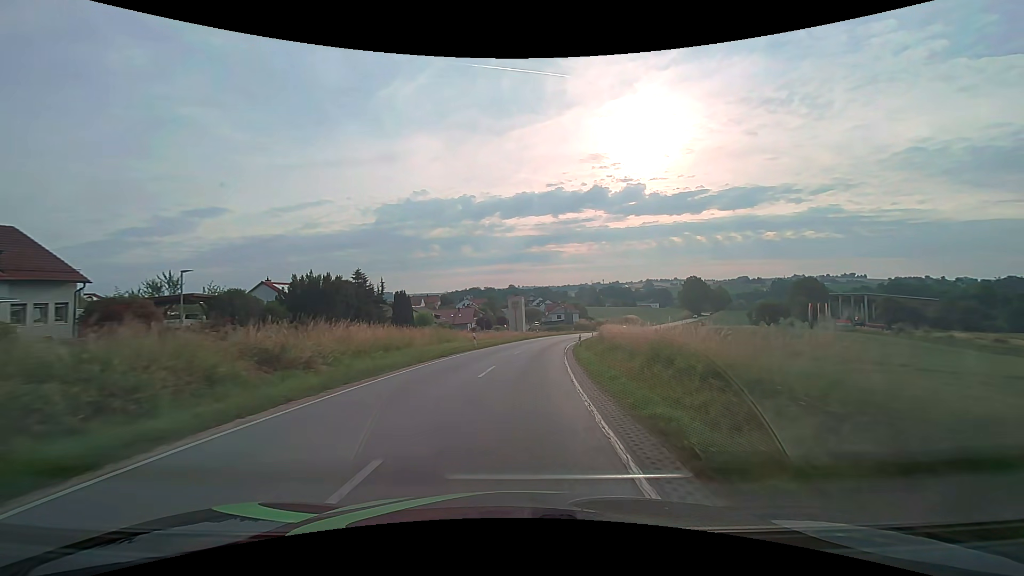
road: secondary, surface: asphalt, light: Day
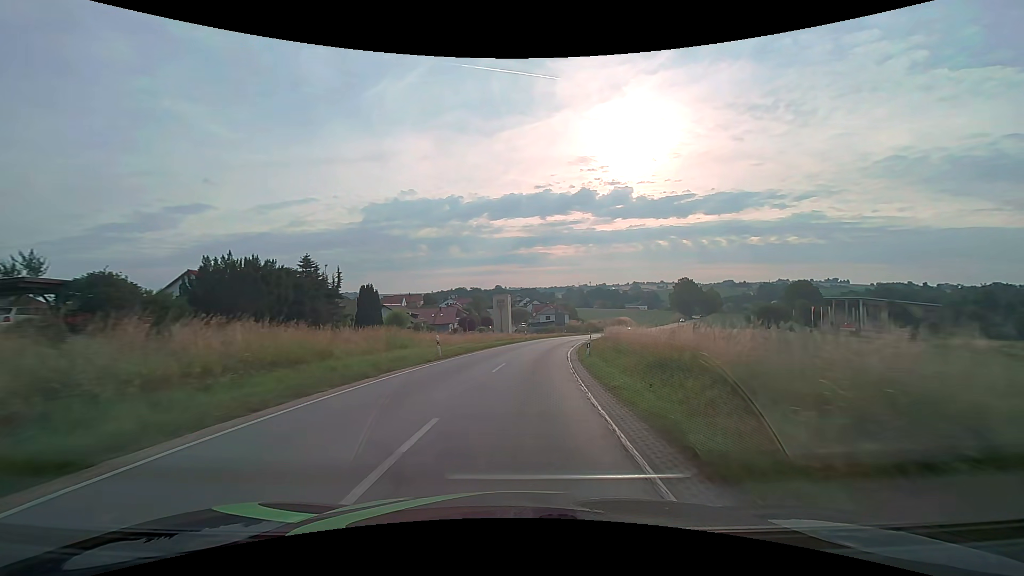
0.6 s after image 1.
(+0.1, +10.4) m; +1°
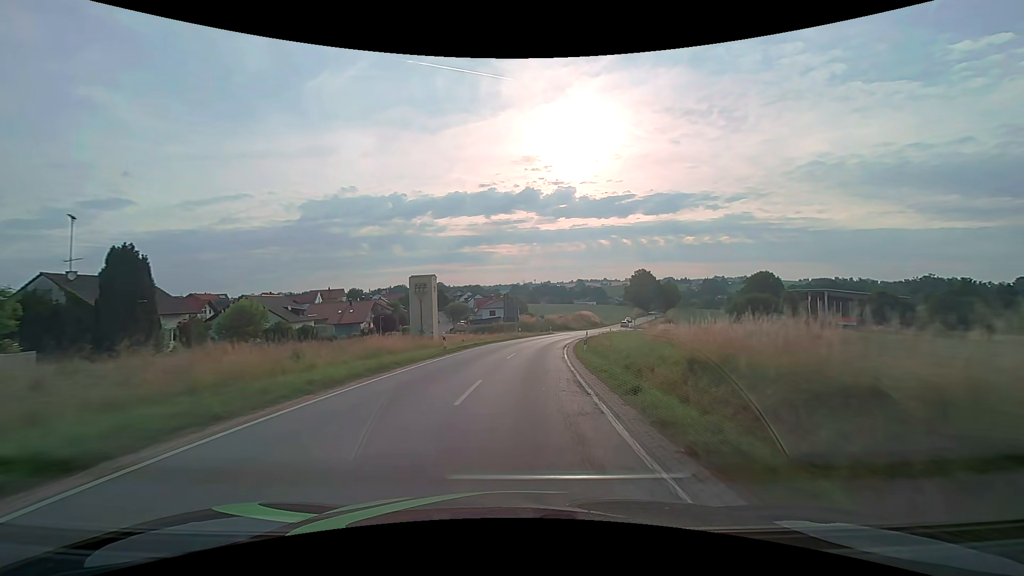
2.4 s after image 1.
(+2.0, +31.9) m; +7°
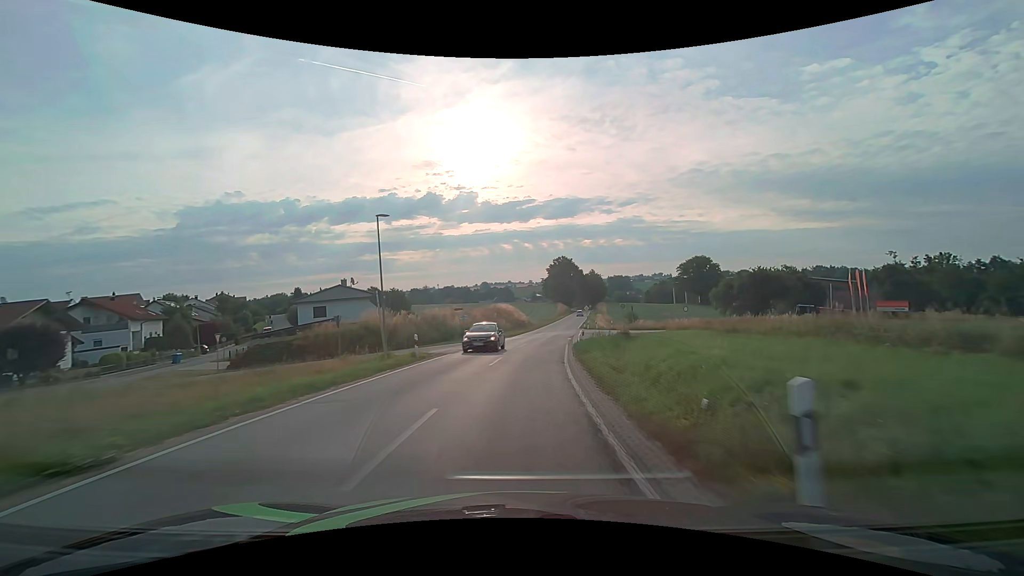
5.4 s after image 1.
(+5.0, +53.3) m; +11°
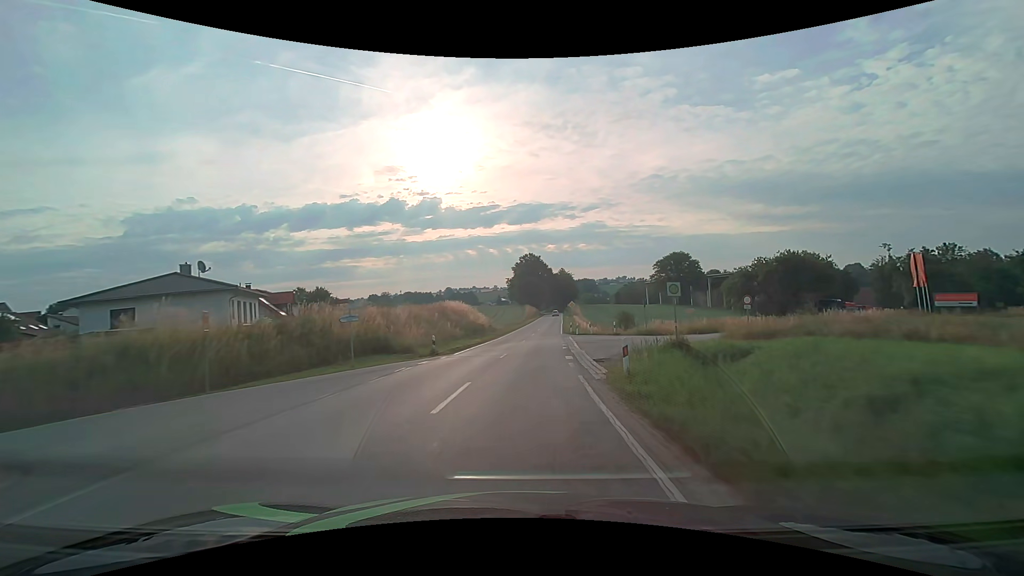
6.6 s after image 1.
(+0.8, +21.4) m; +4°
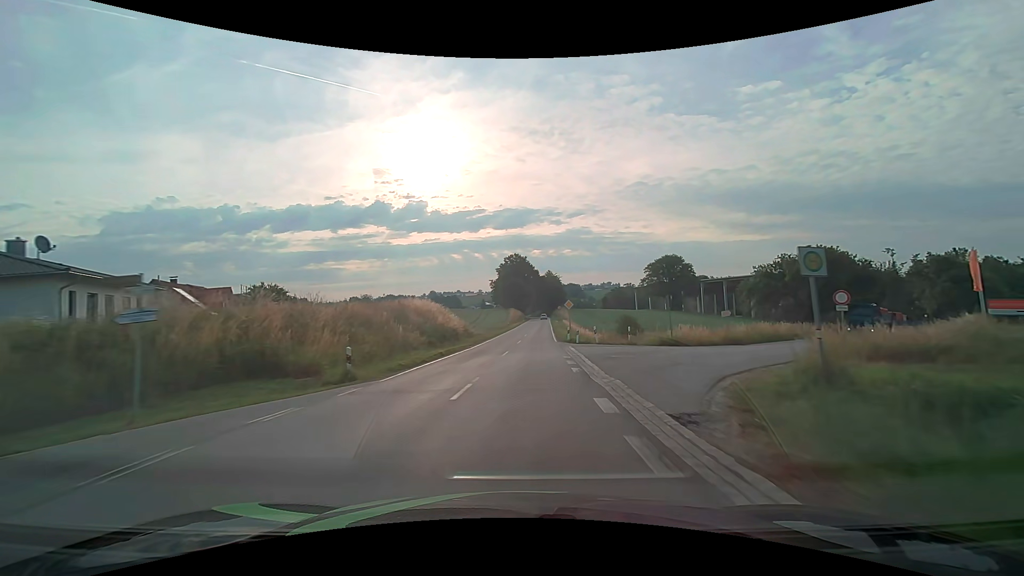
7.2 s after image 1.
(+0.2, +10.7) m; +2°
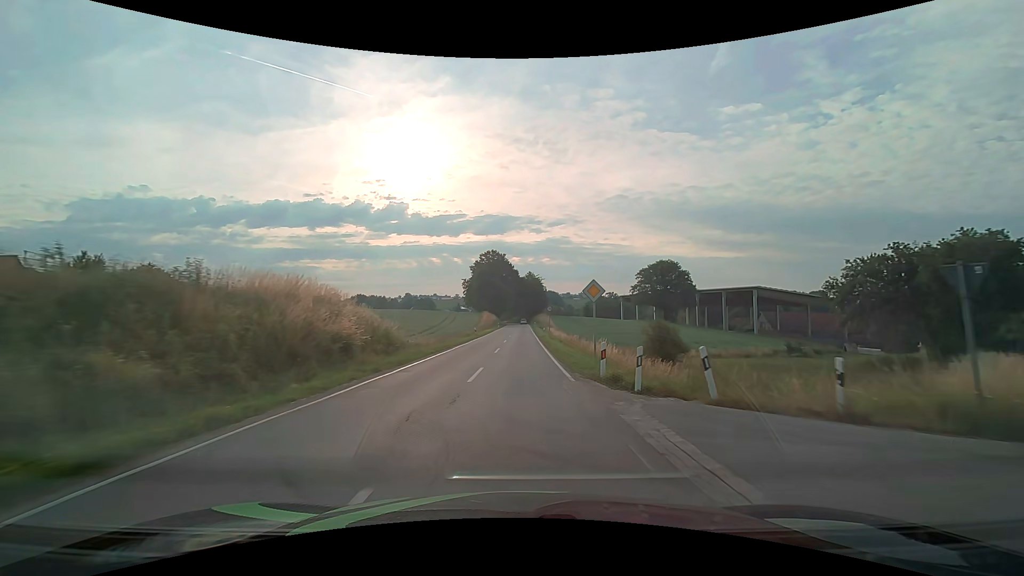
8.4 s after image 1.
(+0.5, +21.4) m; +3°
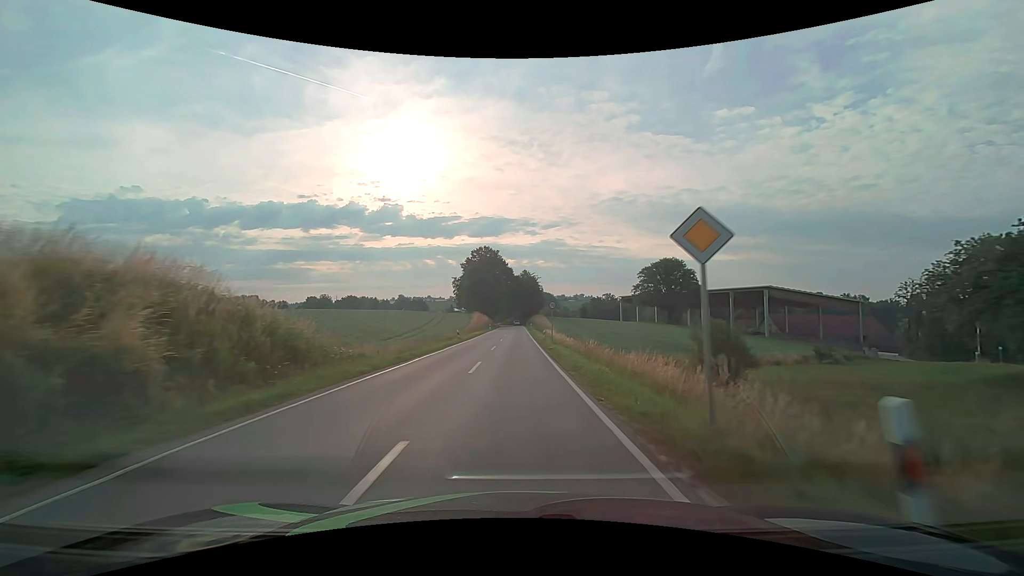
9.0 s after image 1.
(+0.1, +10.7) m; +1°
(0, +10) (0, +20) (0, +30) (0, +40) (0, +50) (0, +60) (0, +70) (0, +80) (0, +90) (0, +100) m
